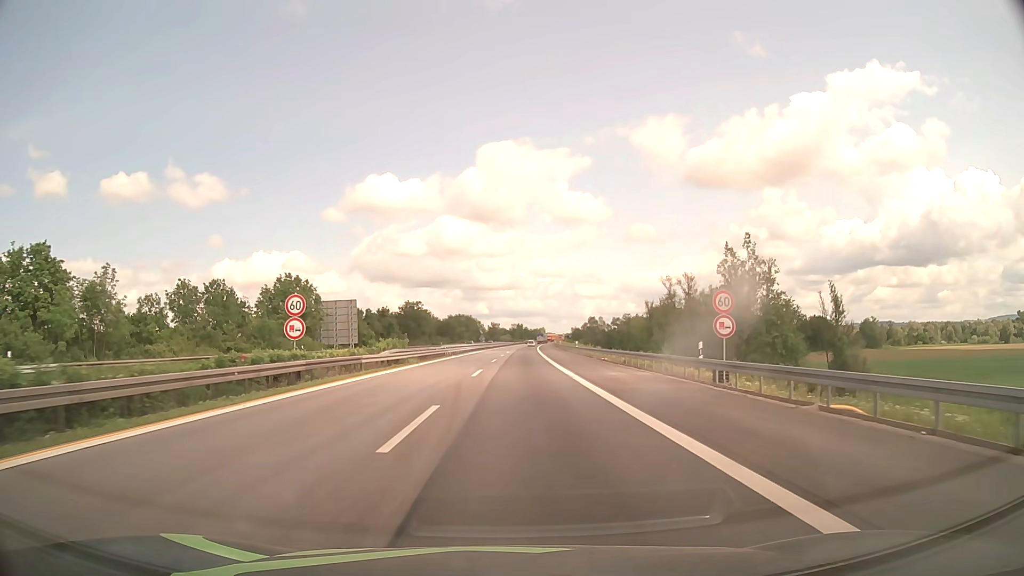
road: motorway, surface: asphalt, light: Day
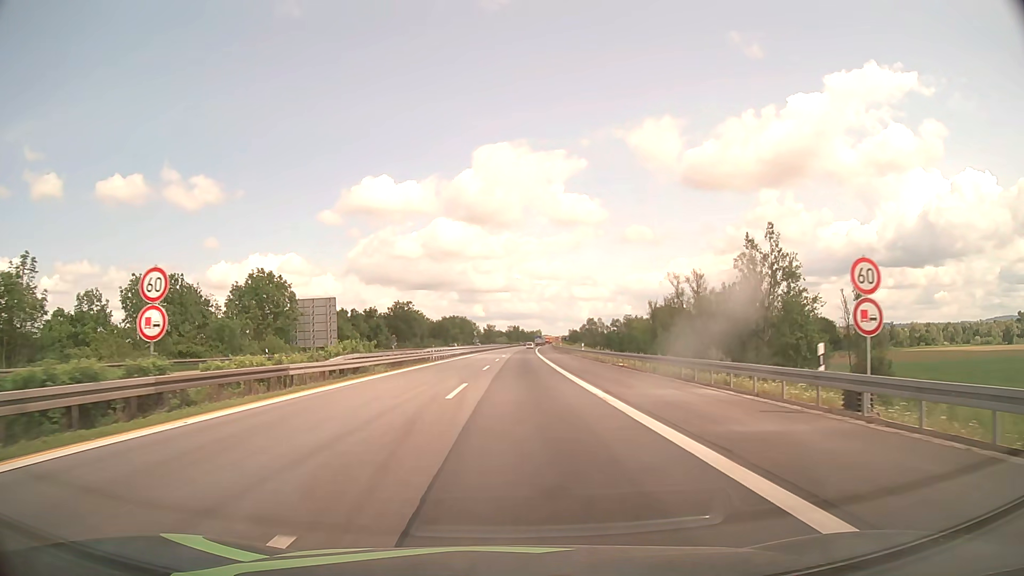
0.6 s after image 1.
(0.0, +9.6) m; 0°
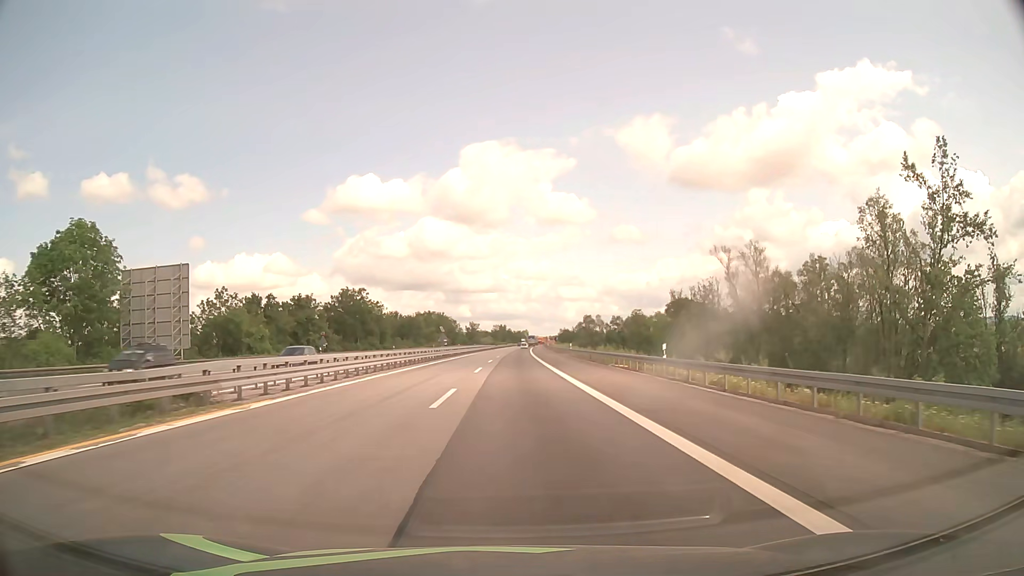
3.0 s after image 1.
(+0.4, +38.3) m; +1°
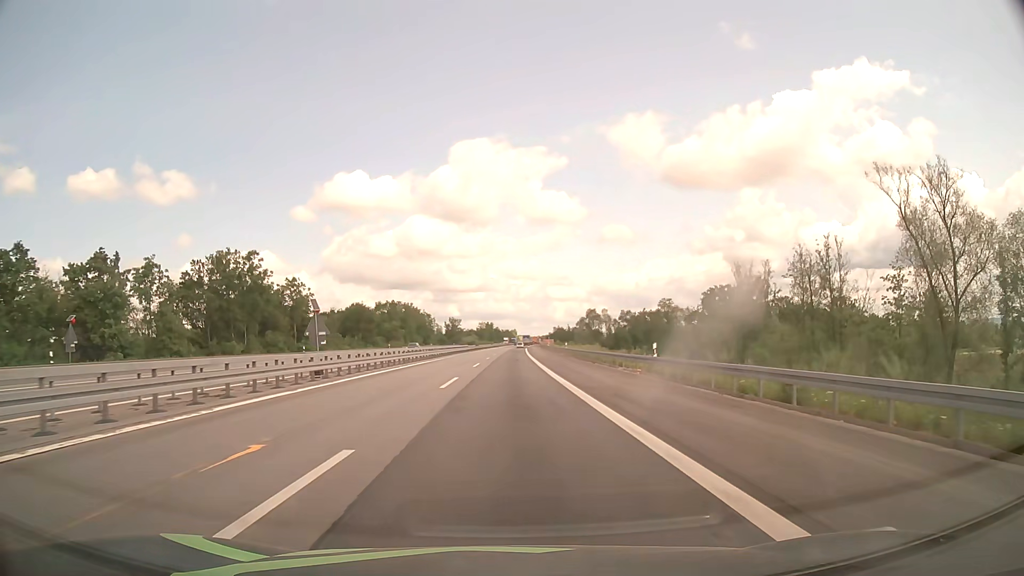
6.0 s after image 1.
(+0.7, +47.8) m; +1°
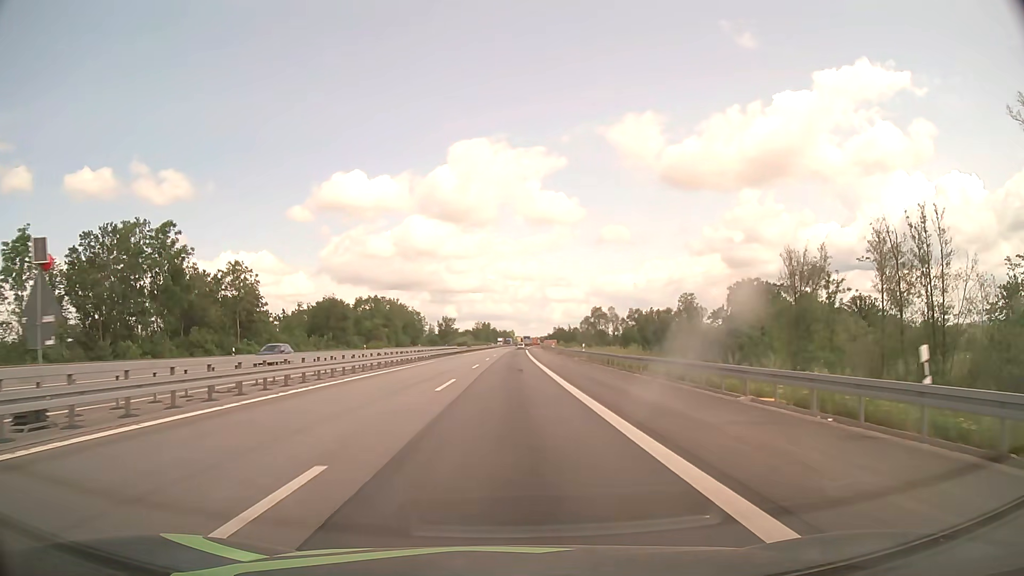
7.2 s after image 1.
(0.0, +19.1) m; 0°
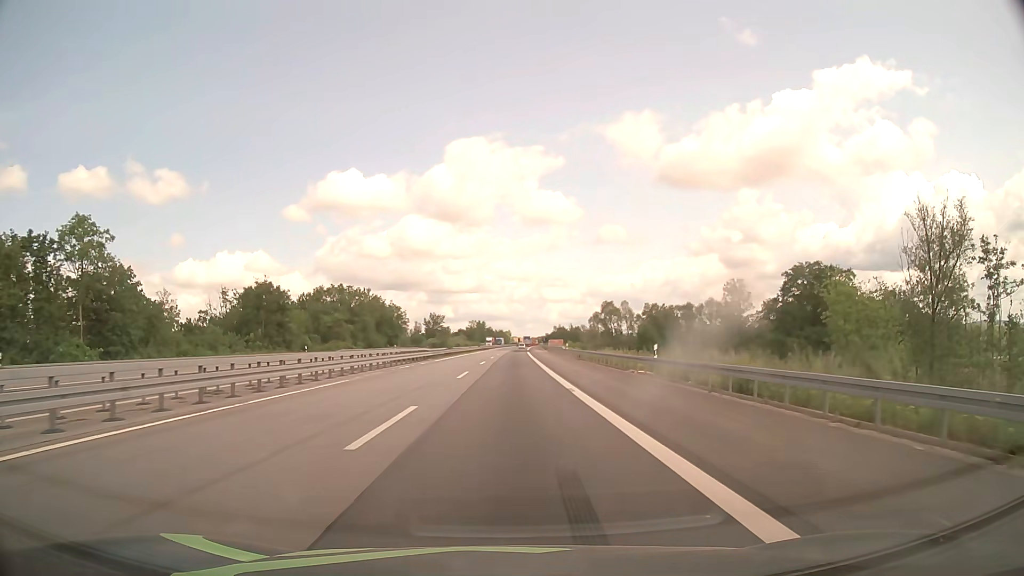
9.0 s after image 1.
(+0.1, +28.7) m; 0°
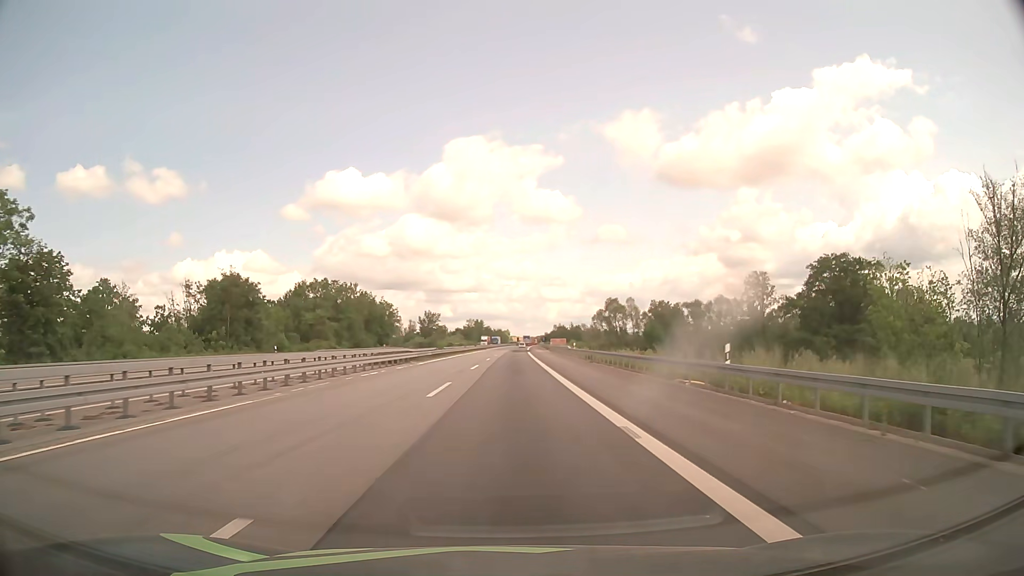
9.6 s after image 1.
(0.0, +9.6) m; 0°
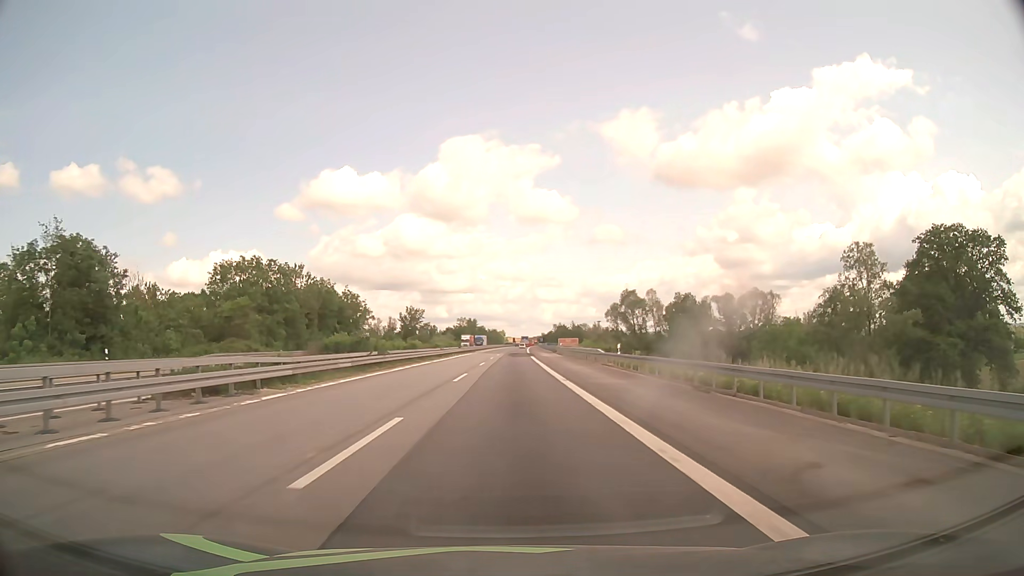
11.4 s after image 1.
(+0.1, +28.8) m; 0°
(0, +10) (0, +20) (0, +30) (0, +40) (0, +50) (+1, +60) (+1, +70) (+1, +80) (+1, +90) (+1, +100) m
